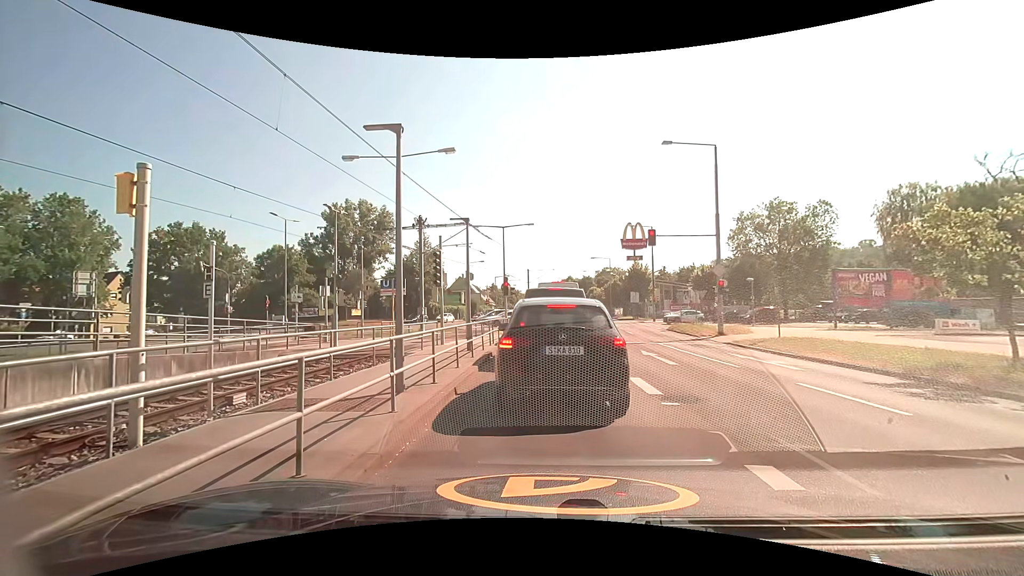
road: secondary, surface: asphalt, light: Day
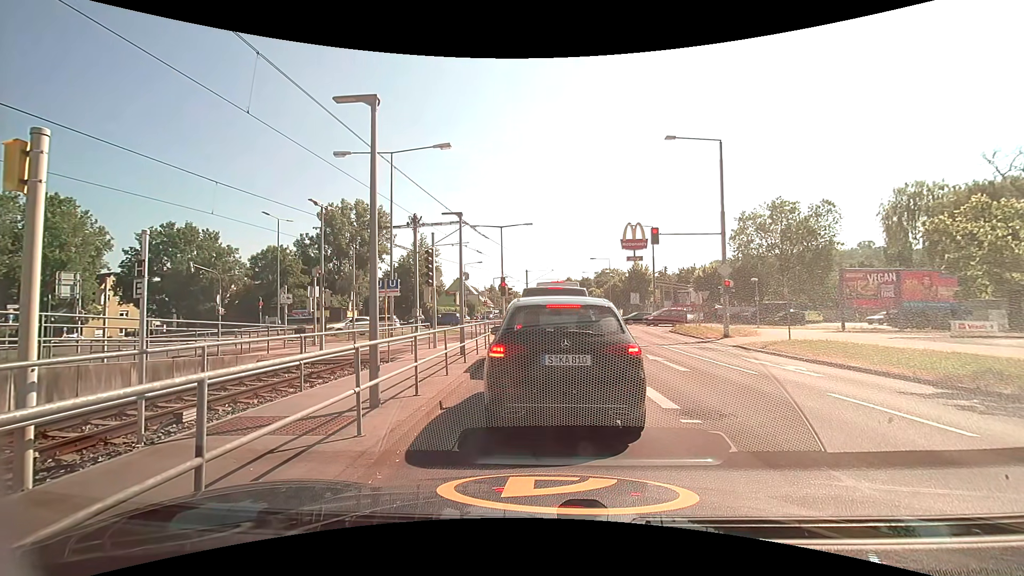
(0.0, +1.0) m; 0°
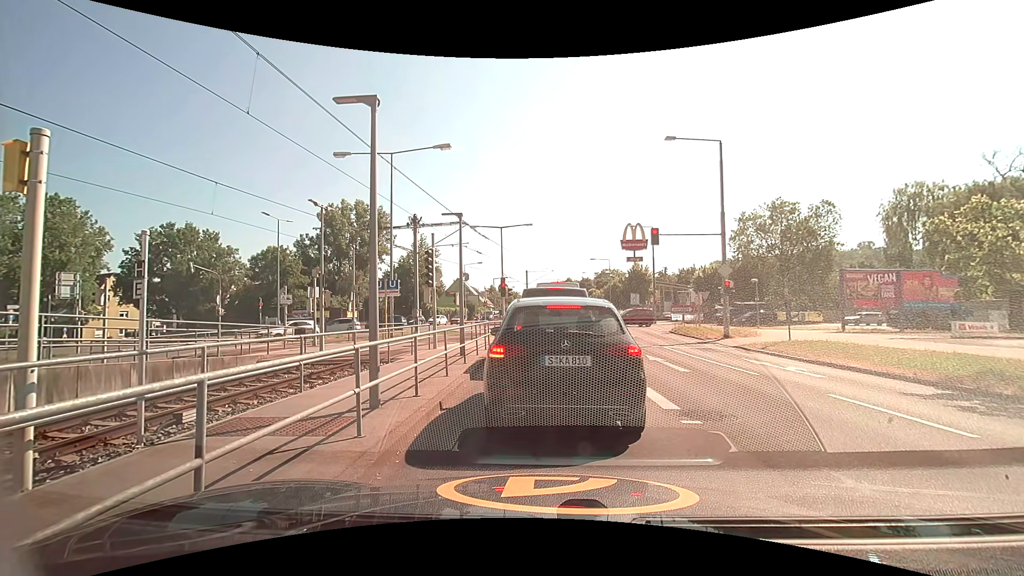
(0.0, 0.0) m; 0°
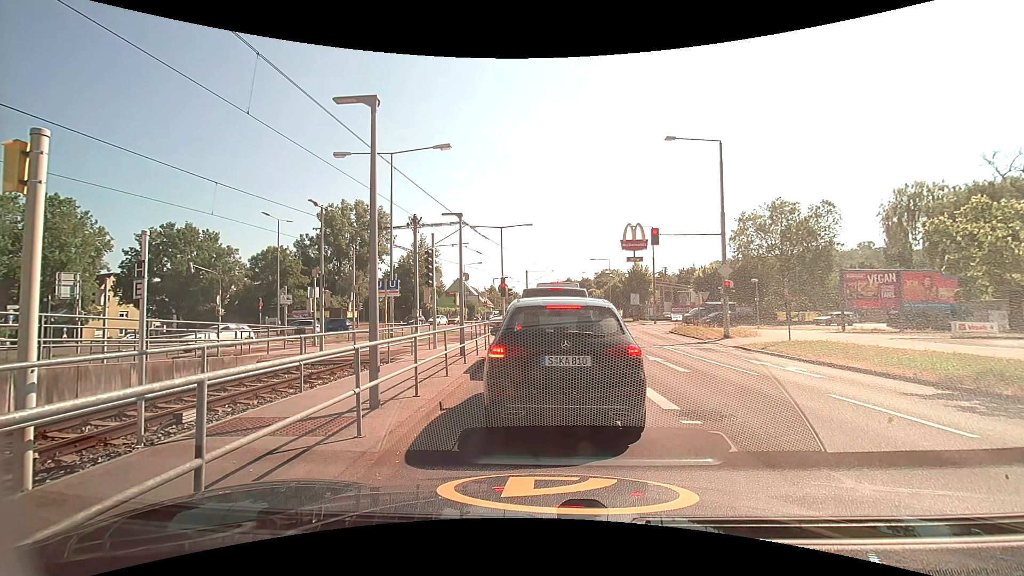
(0.0, 0.0) m; 0°
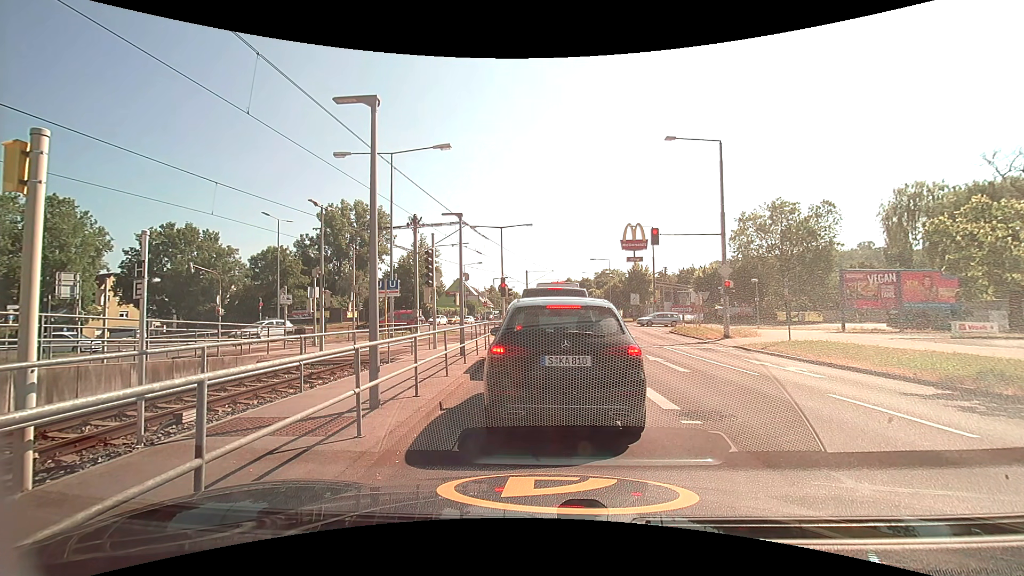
(0.0, 0.0) m; 0°
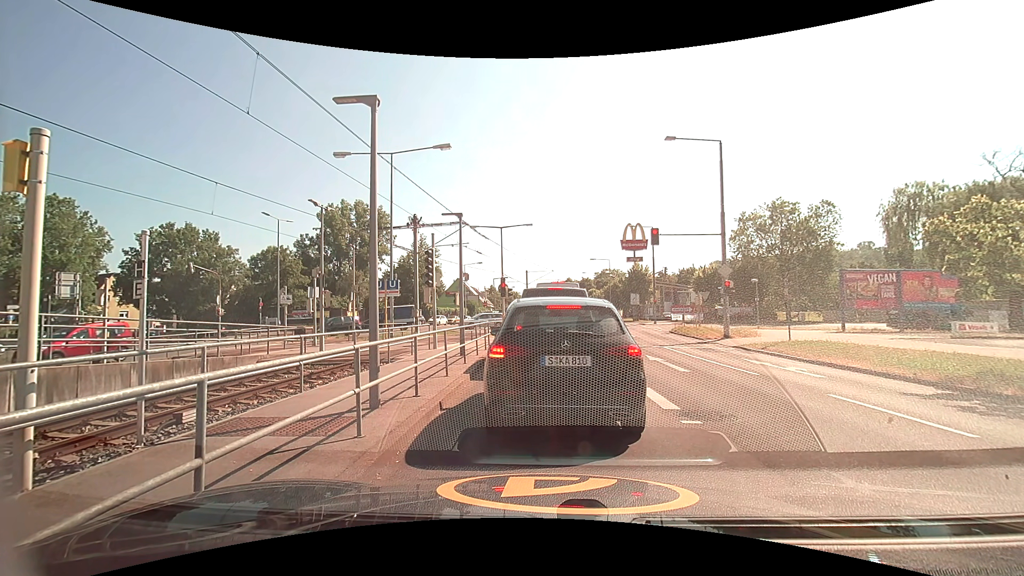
(0.0, 0.0) m; 0°
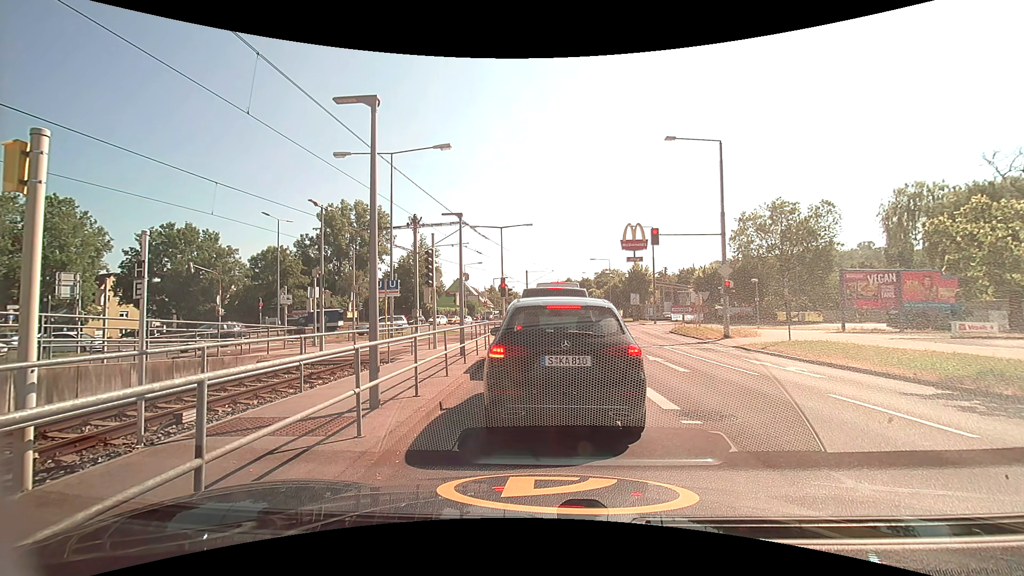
(0.0, 0.0) m; 0°
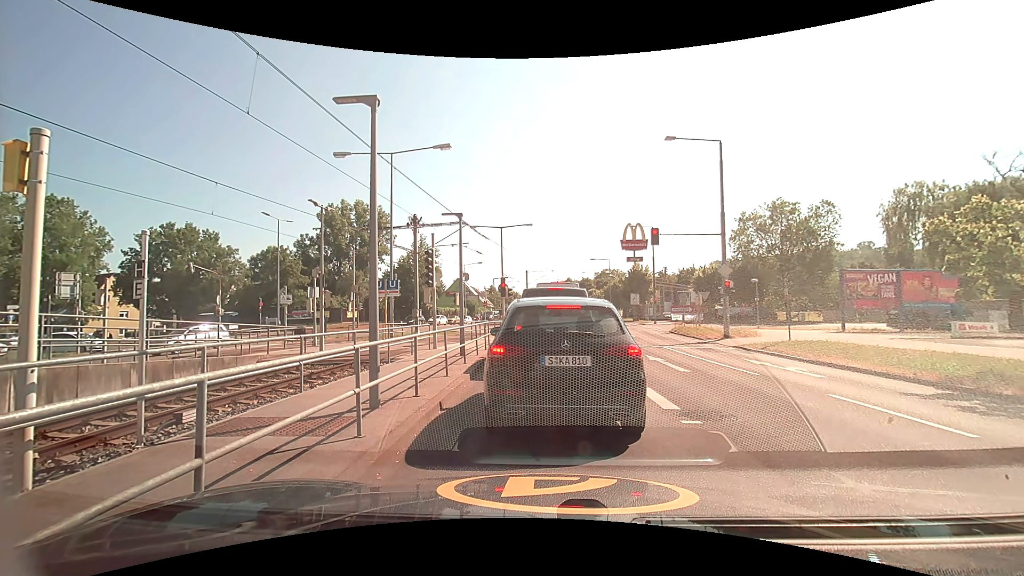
(0.0, 0.0) m; 0°
(0, +10) (0, +20) (+1, +30) (-1, +40) (-8, +47) (-17, +52) (-26, +53) (-36, +53) (-46, +56) (-53, +62) m
